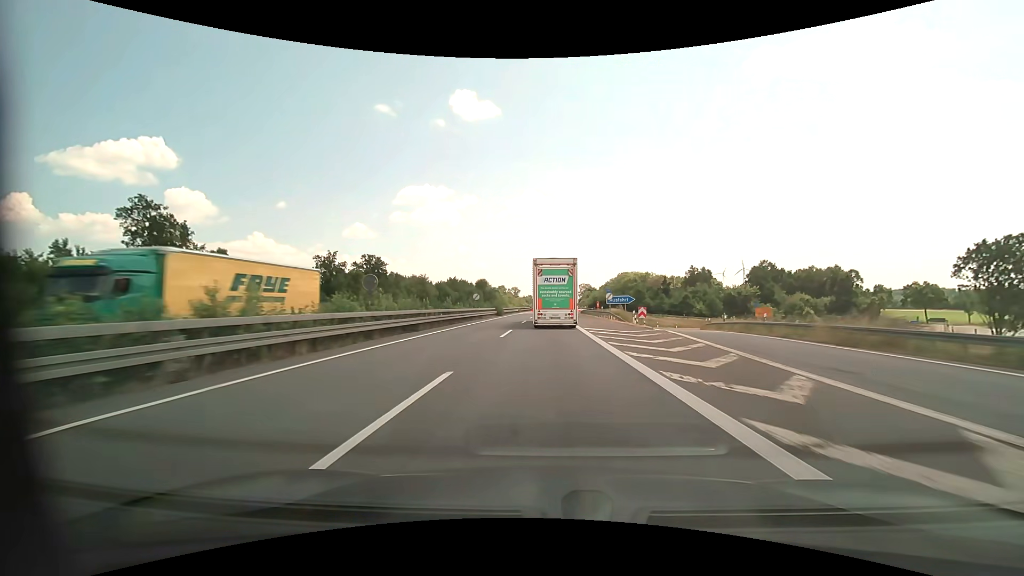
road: motorway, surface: asphalt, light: Day
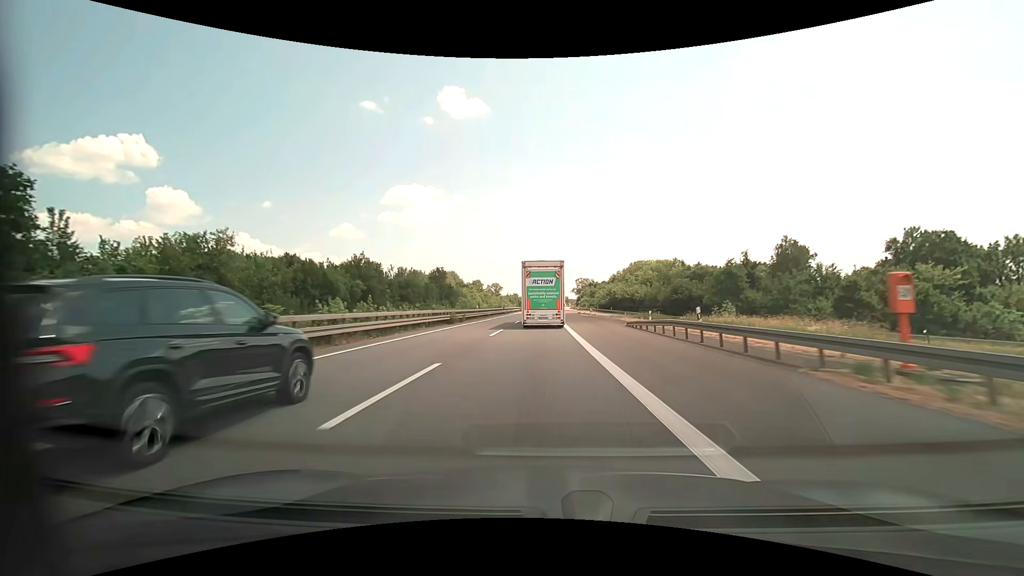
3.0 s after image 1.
(+0.9, +69.7) m; +1°
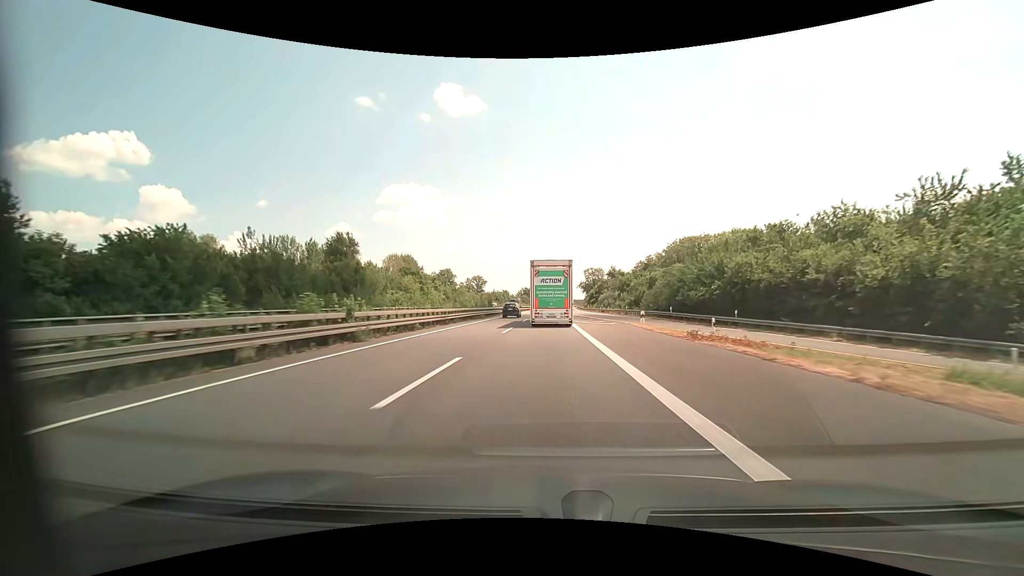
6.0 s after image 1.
(-0.2, +70.6) m; 0°
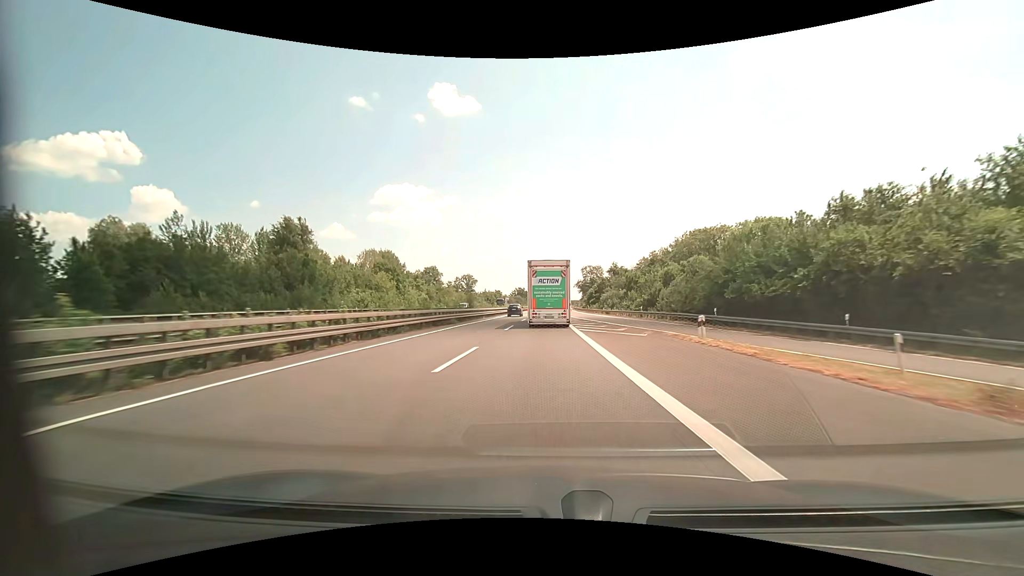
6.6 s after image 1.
(+0.1, +14.3) m; +1°
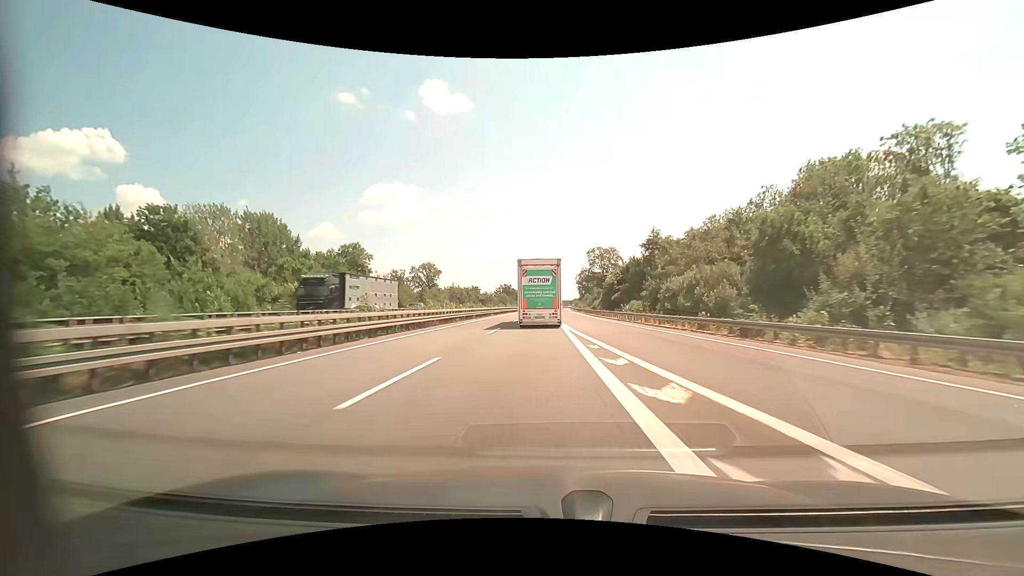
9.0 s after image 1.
(+0.8, +57.3) m; +1°
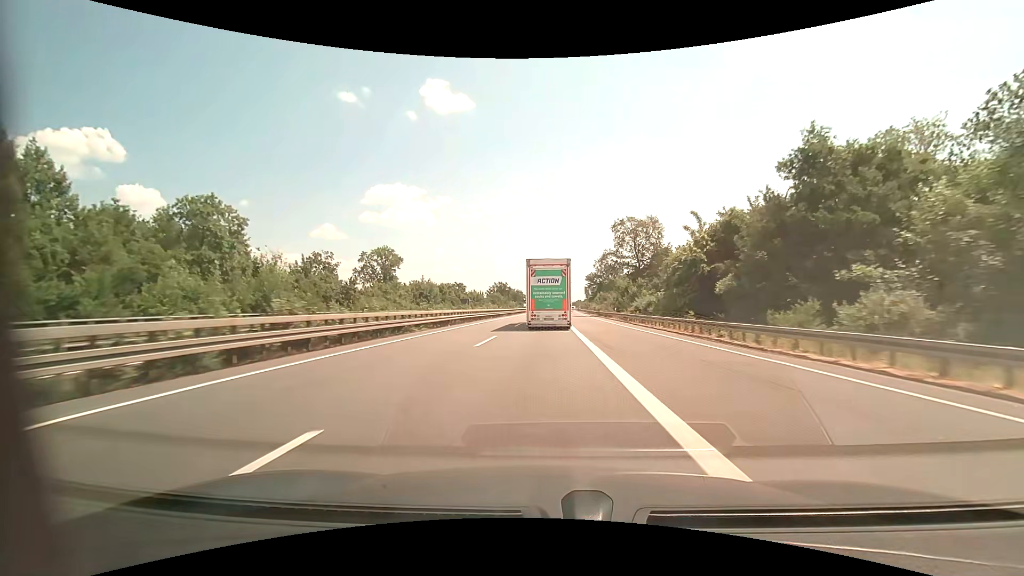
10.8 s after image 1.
(-0.2, +43.3) m; 0°
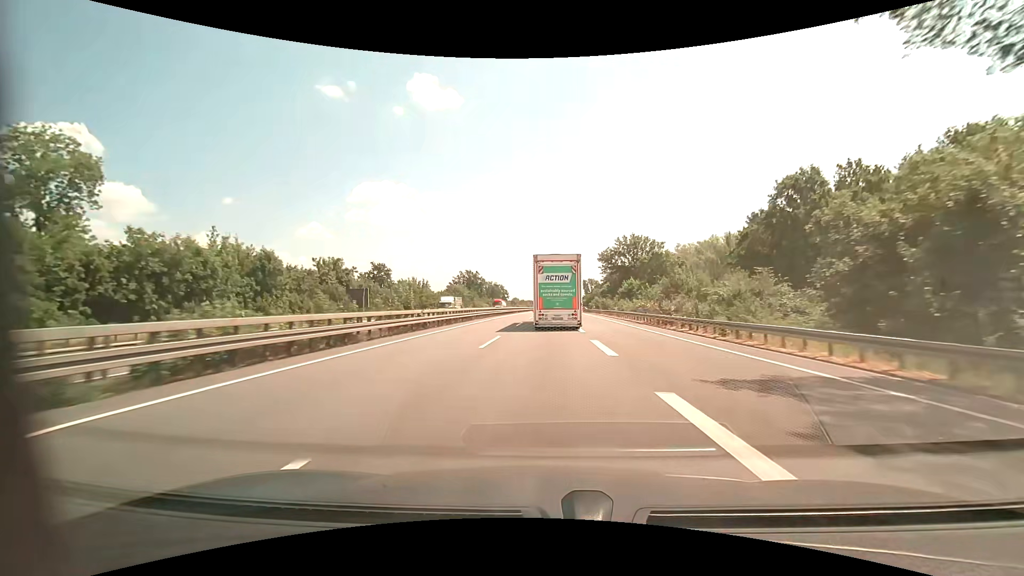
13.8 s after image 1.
(+0.8, +72.6) m; +1°
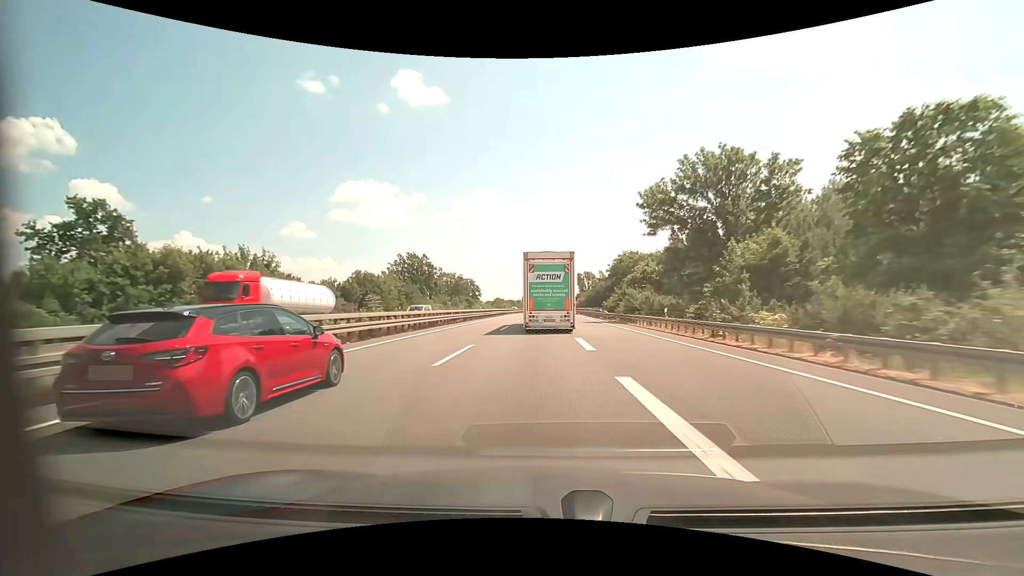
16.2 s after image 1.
(+0.7, +58.4) m; +2°
(0, +10) (0, +20) (0, +30) (0, +40) (0, +50) (0, +60) (-1, +70) (-1, +80) (-2, +90) (-3, +100) m
